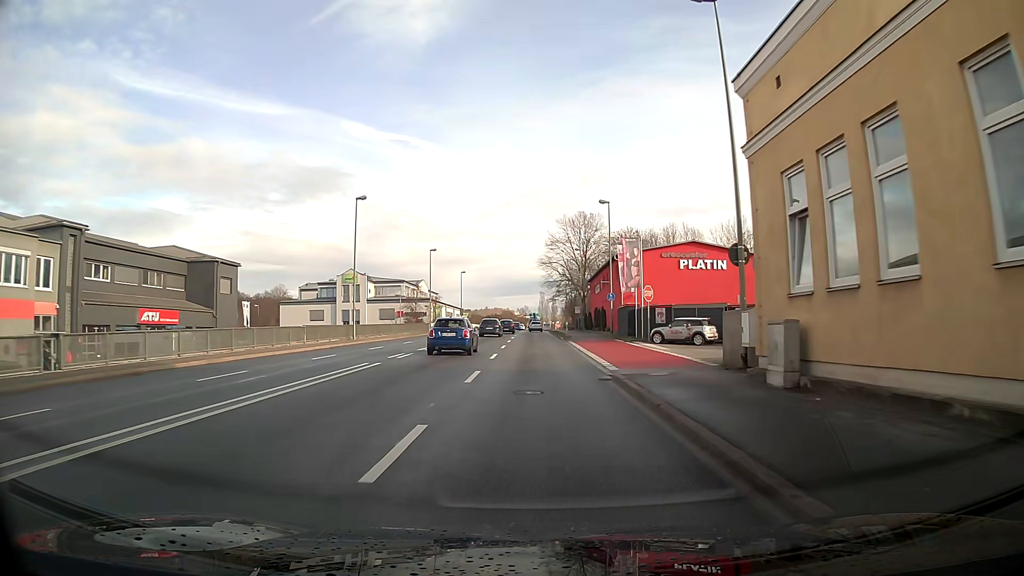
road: primary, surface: asphalt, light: Day
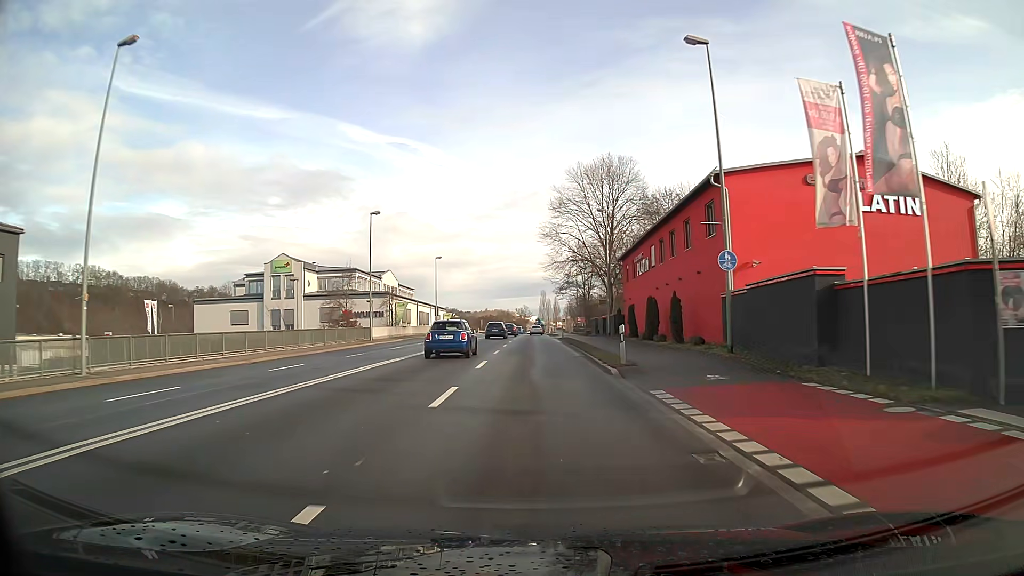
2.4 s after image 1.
(+0.2, +31.1) m; 0°
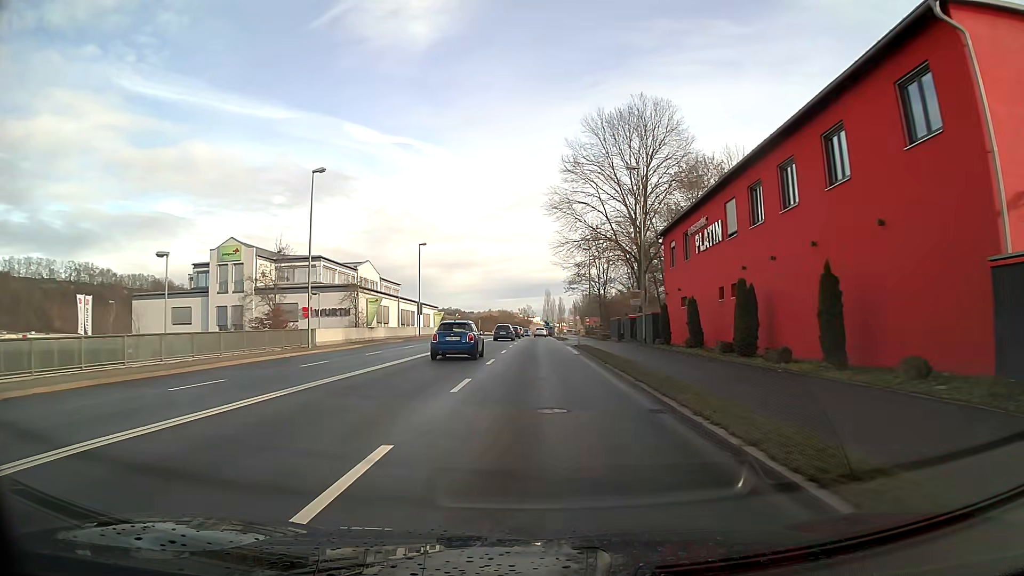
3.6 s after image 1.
(0.0, +15.7) m; 0°
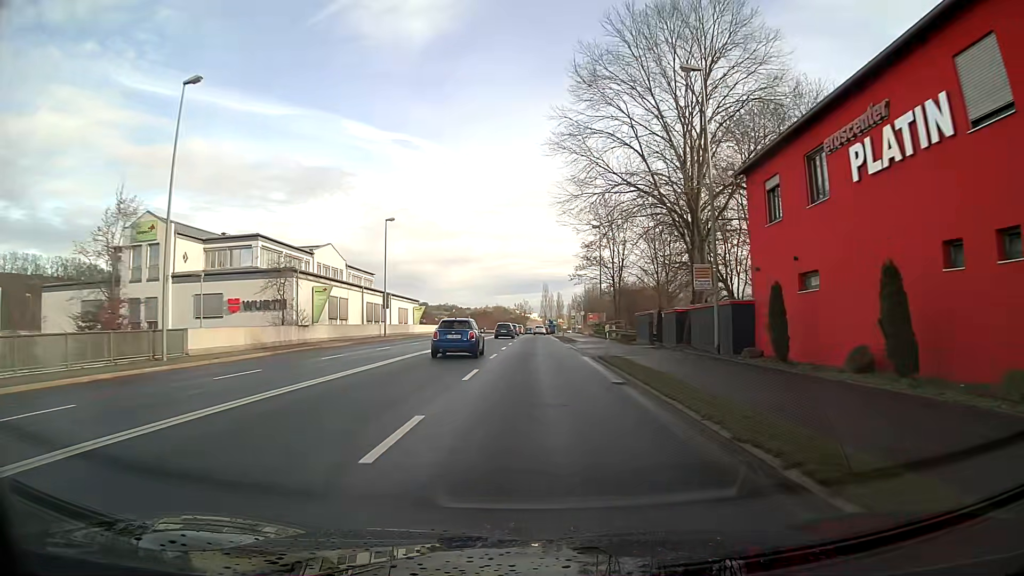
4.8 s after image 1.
(0.0, +15.8) m; 0°
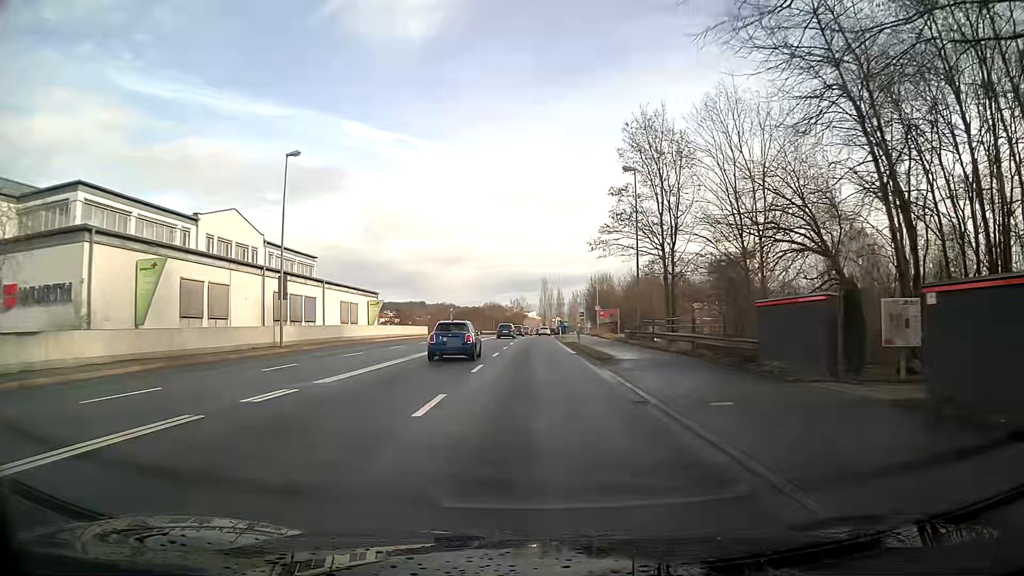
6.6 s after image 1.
(+0.1, +23.9) m; 0°
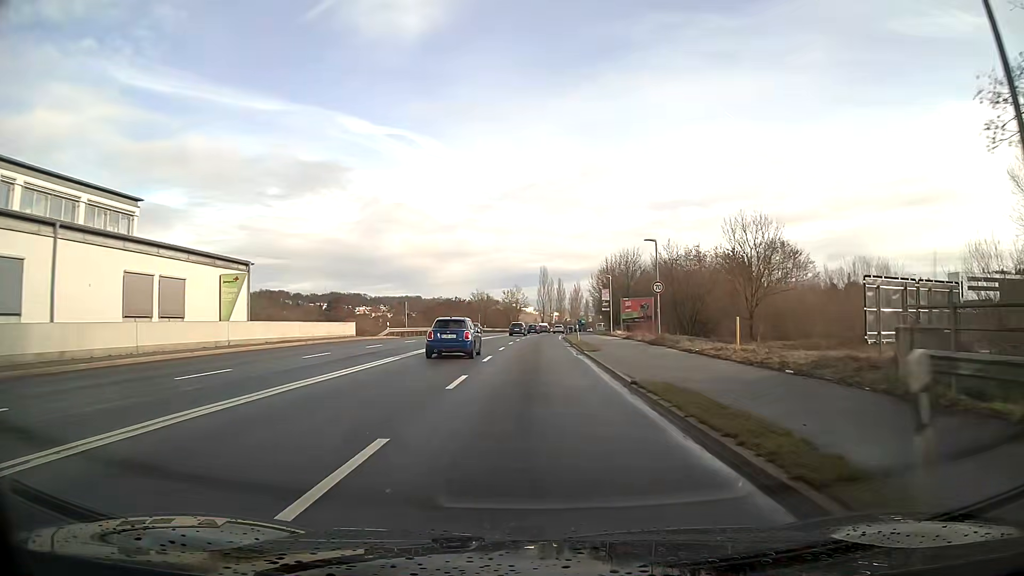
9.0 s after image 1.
(0.0, +32.5) m; 0°
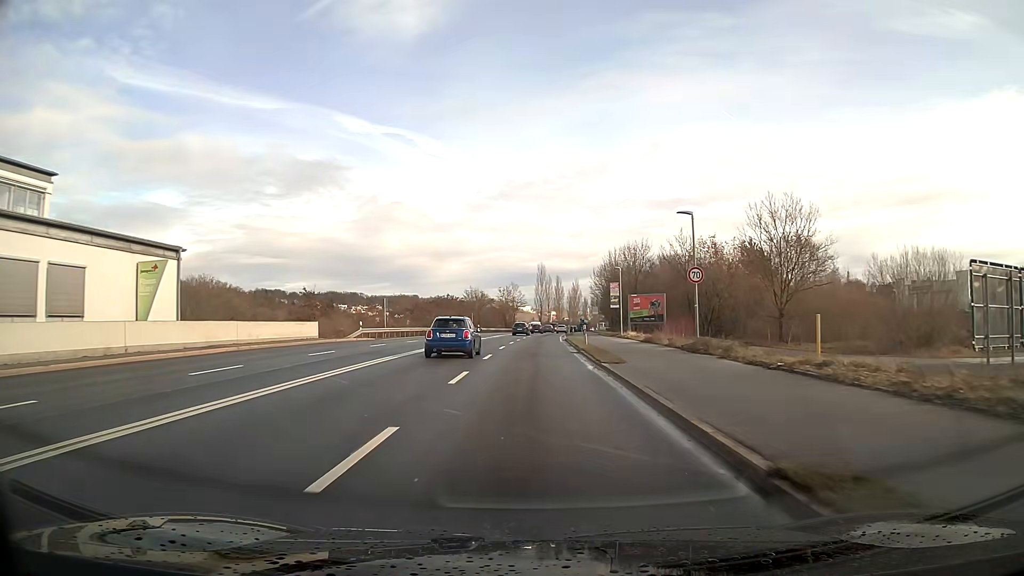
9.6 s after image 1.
(0.0, +8.1) m; 0°
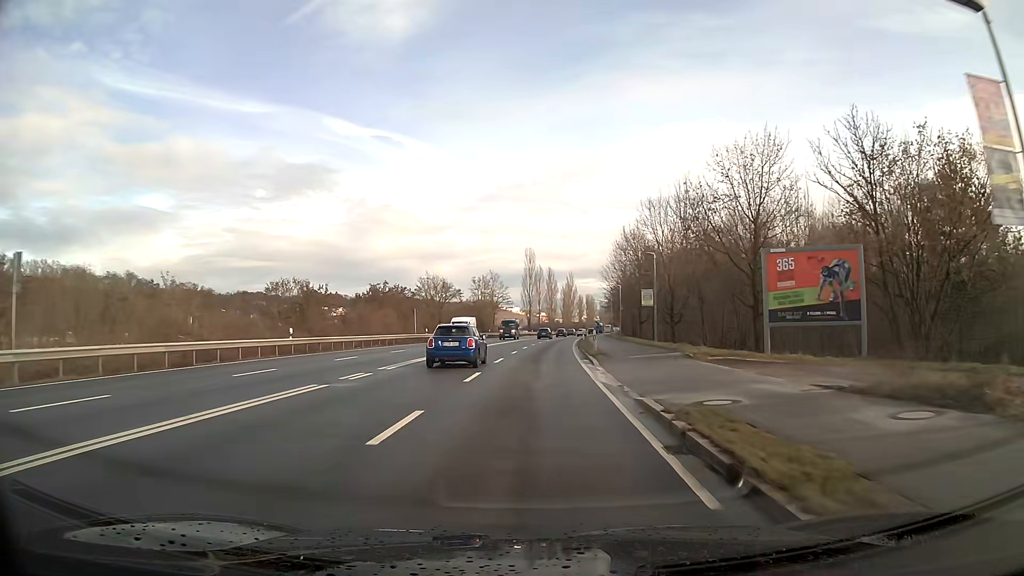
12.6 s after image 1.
(+0.4, +43.0) m; +1°
